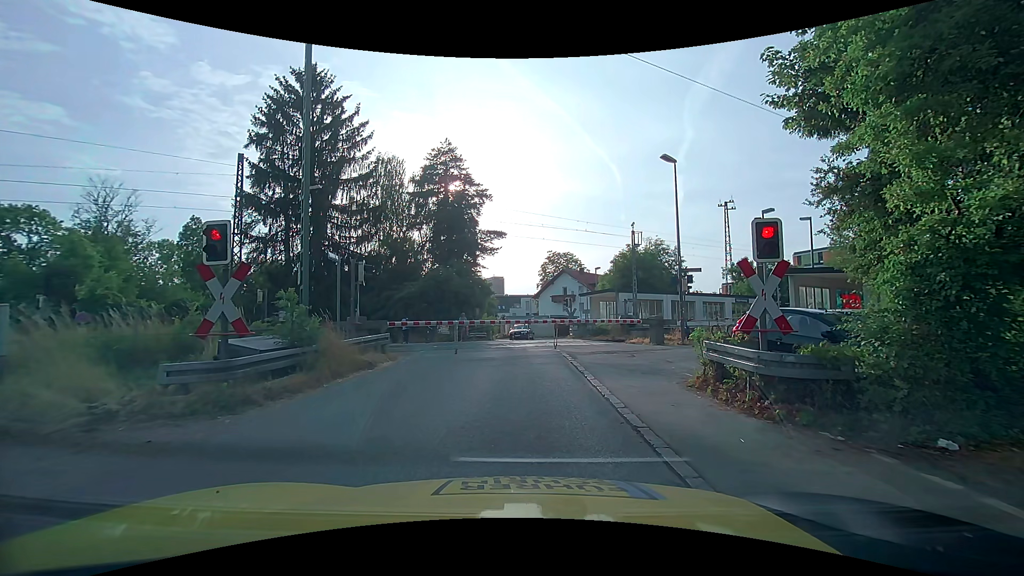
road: unclassified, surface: asphalt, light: Day
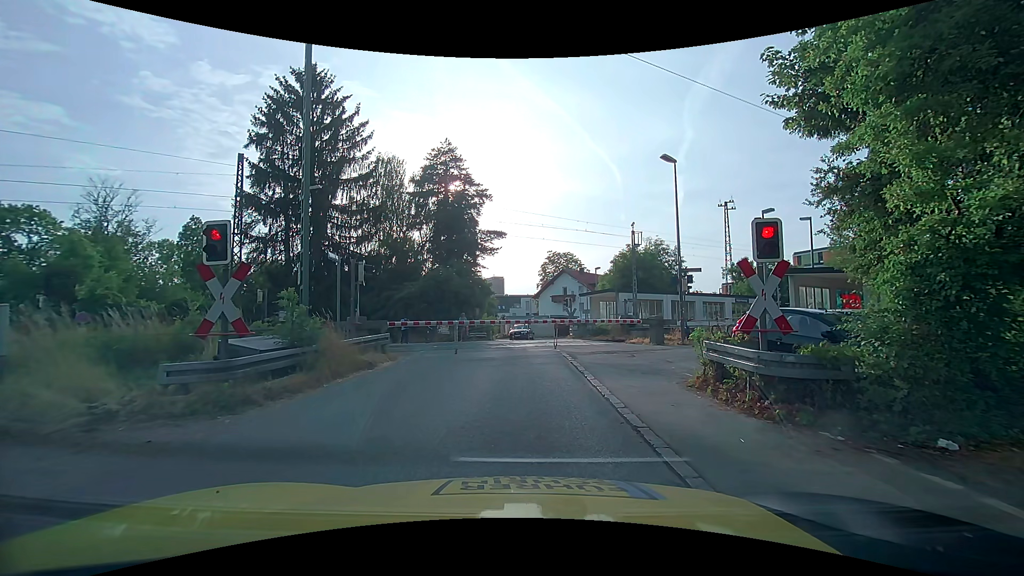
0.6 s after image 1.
(0.0, 0.0) m; 0°
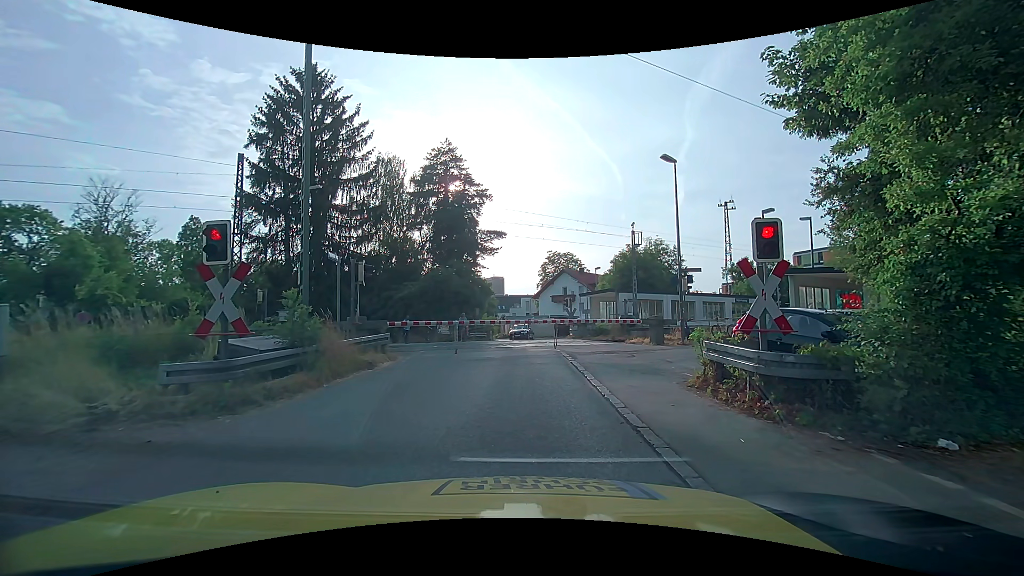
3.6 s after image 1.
(0.0, 0.0) m; 0°
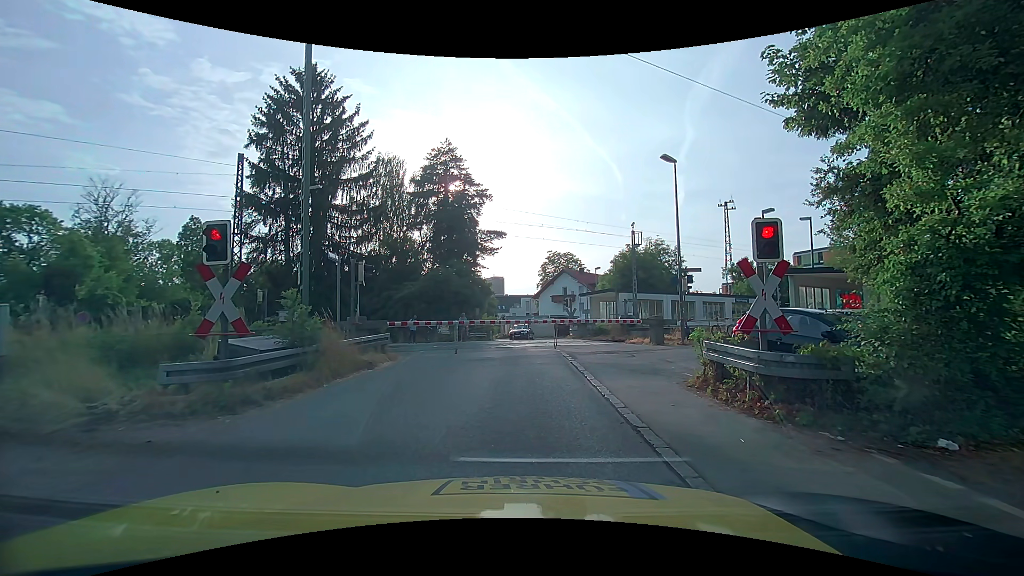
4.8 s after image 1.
(0.0, 0.0) m; 0°
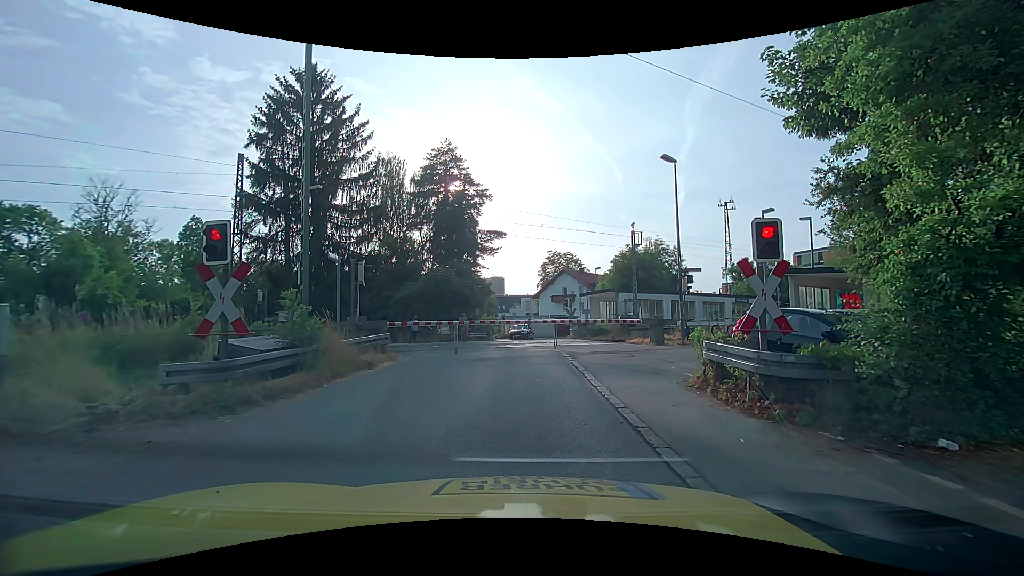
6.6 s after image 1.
(0.0, 0.0) m; 0°
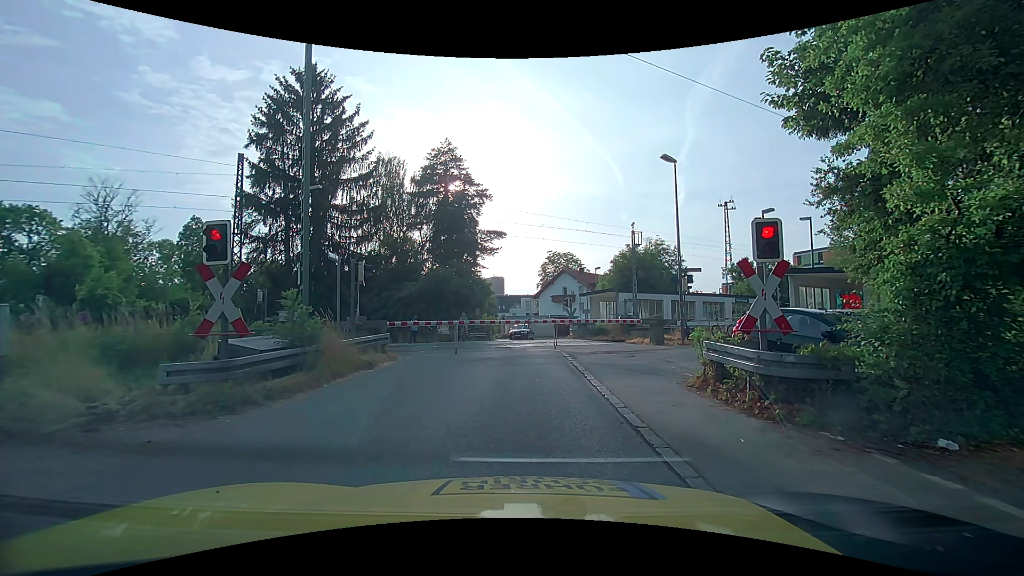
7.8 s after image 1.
(0.0, 0.0) m; 0°
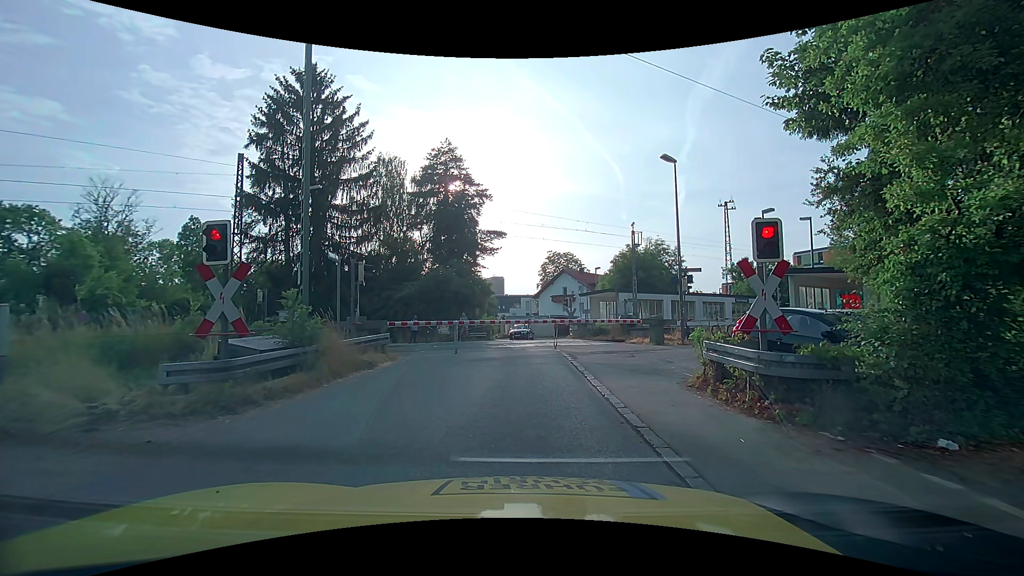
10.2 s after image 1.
(0.0, 0.0) m; 0°
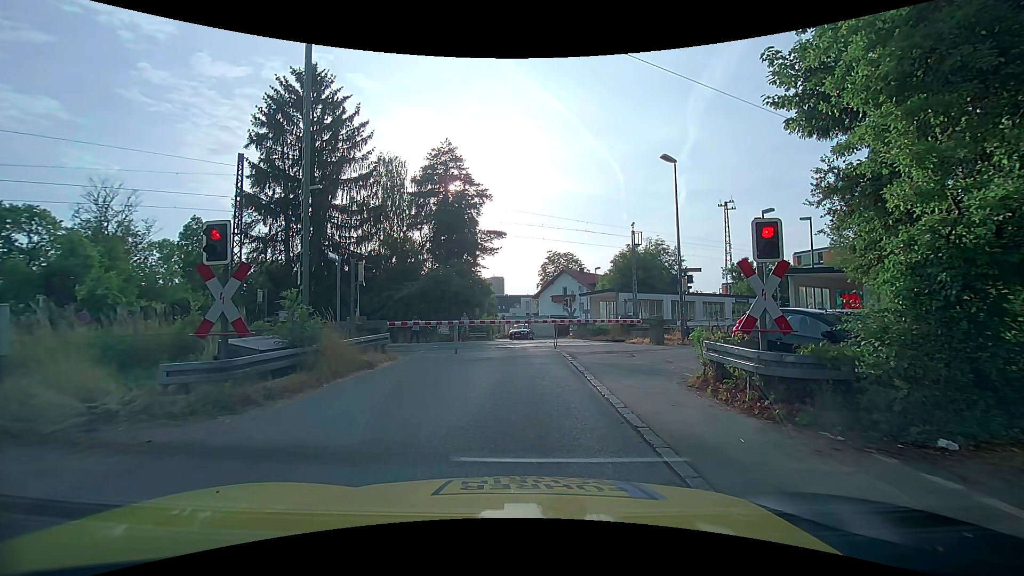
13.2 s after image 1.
(0.0, 0.0) m; 0°
